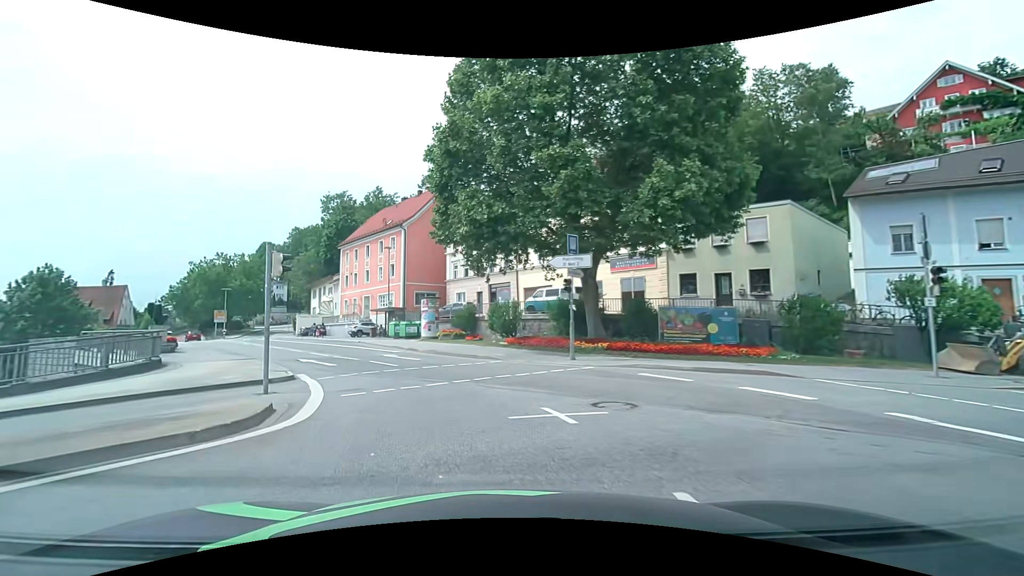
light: Day
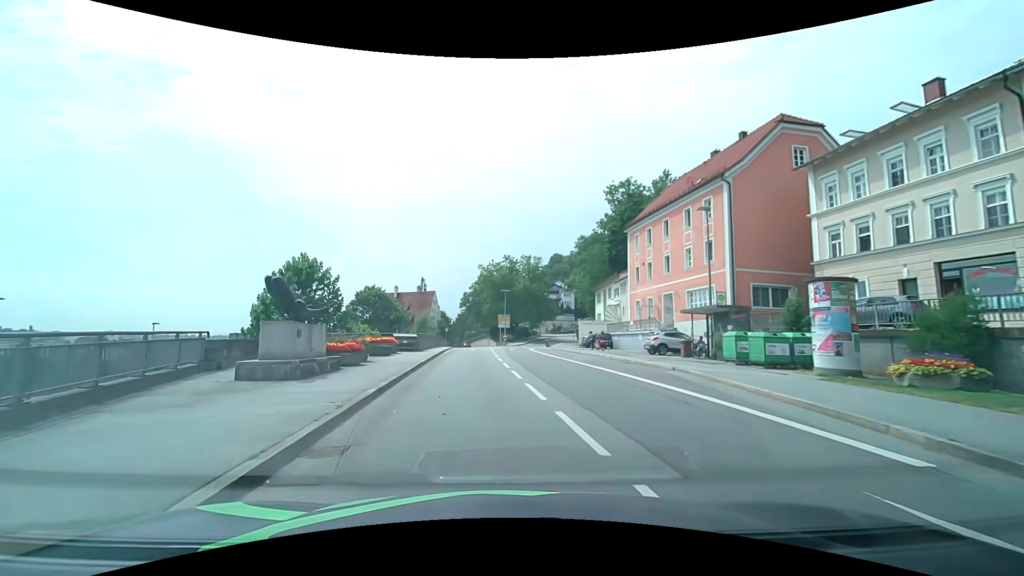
(-5.9, +19.9) m; -32°
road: primary_link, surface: asphalt
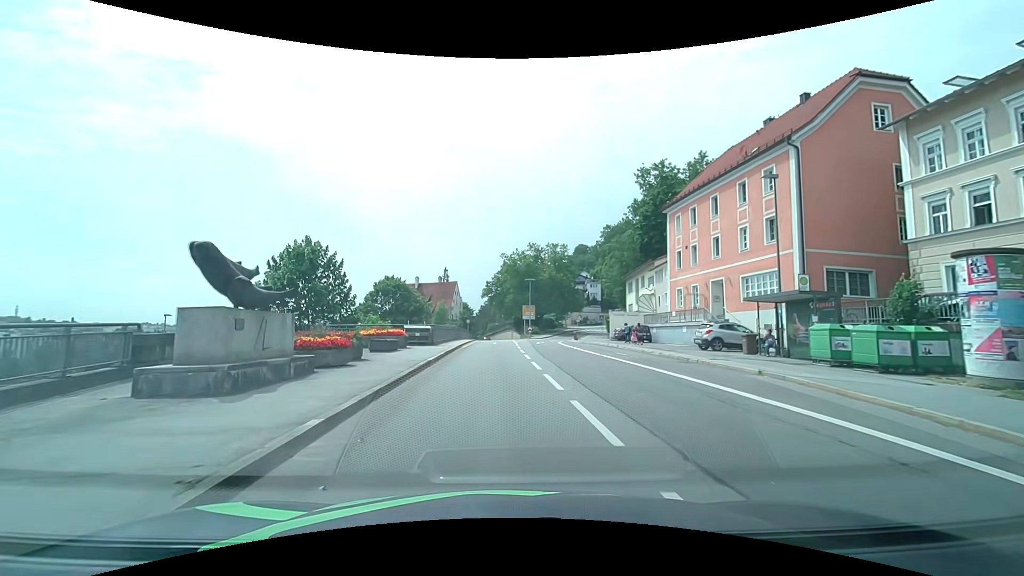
(-0.2, +4.6) m; -3°
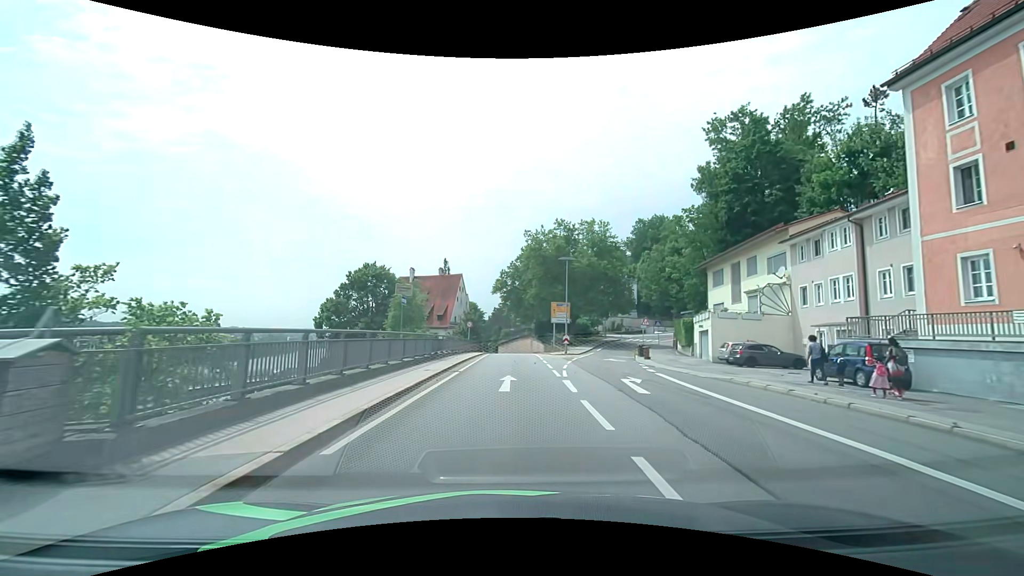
(-0.6, +25.9) m; -2°
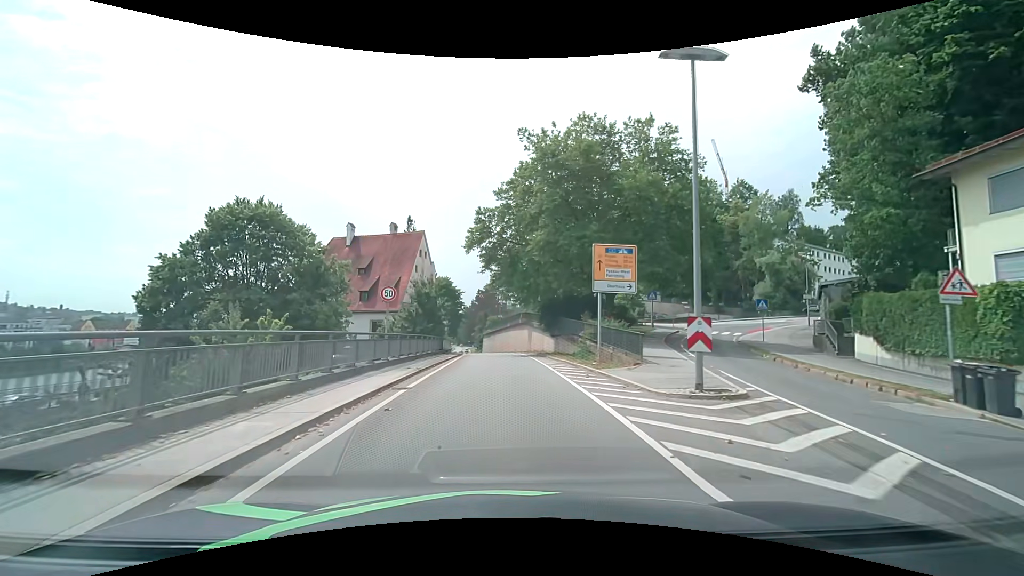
(+0.4, +30.7) m; +1°
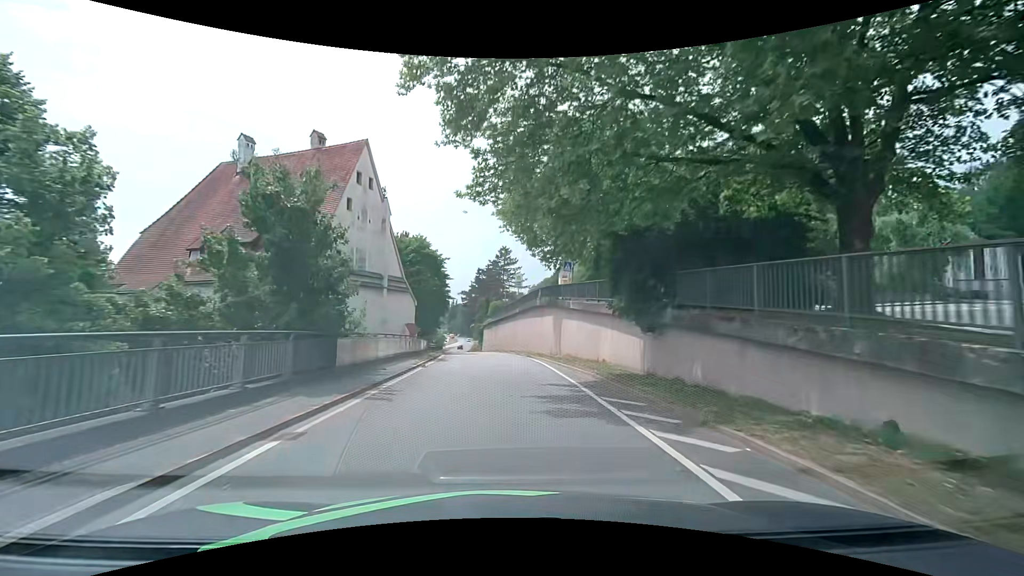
(-0.1, +26.5) m; 0°
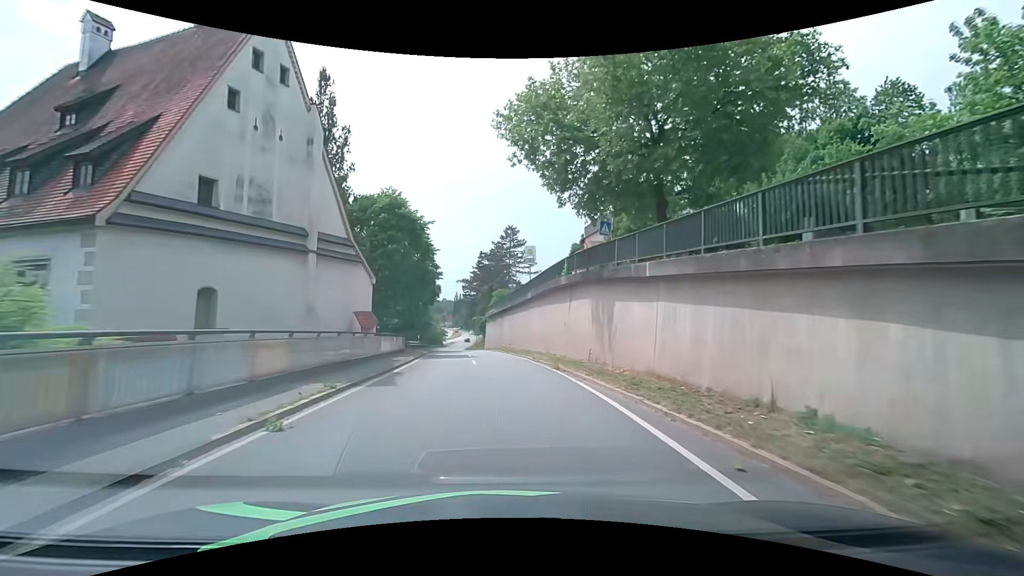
(-0.2, +13.9) m; -1°
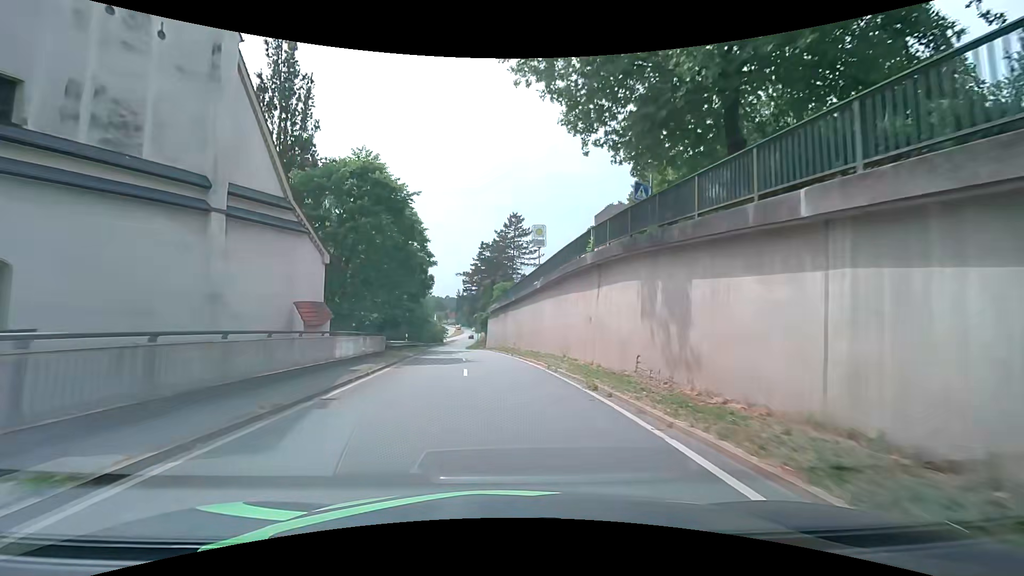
(0.0, +7.0) m; -1°
(0, +10) (-1, +20) (-1, +30) (-2, +40) (-3, +50) (-5, +60) (-6, +70) (-7, +80) (-8, +90) (-9, +100) m
